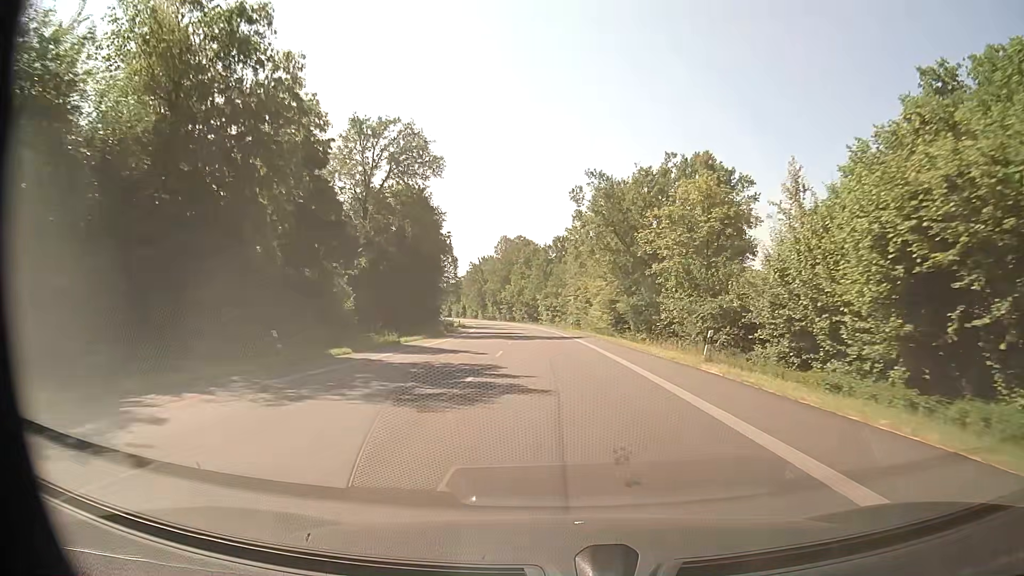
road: primary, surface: asphalt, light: Day
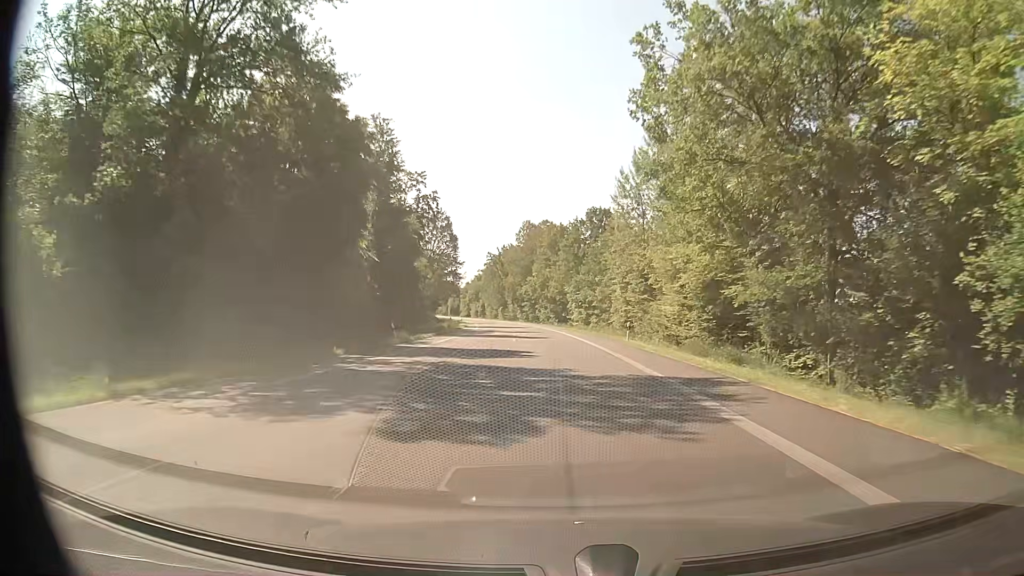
(-0.8, +33.3) m; -3°
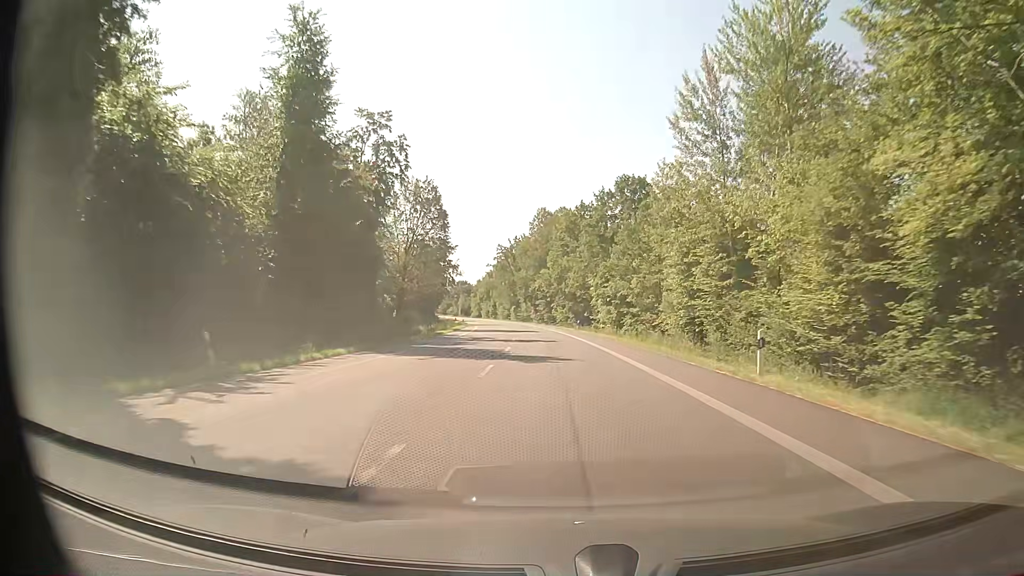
(-0.3, +22.2) m; -1°
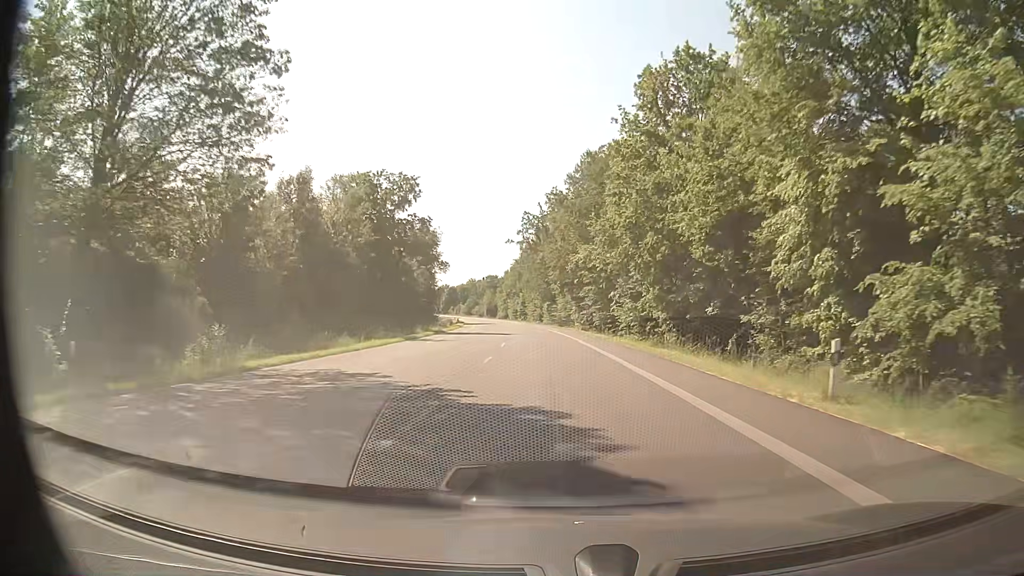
(-2.0, +55.4) m; -4°
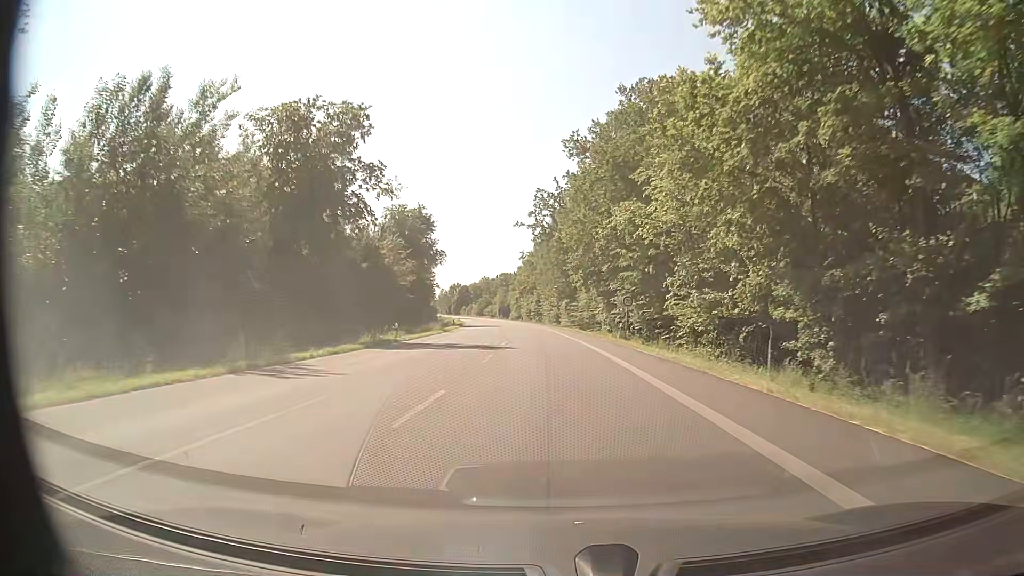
(-0.3, +22.2) m; -2°
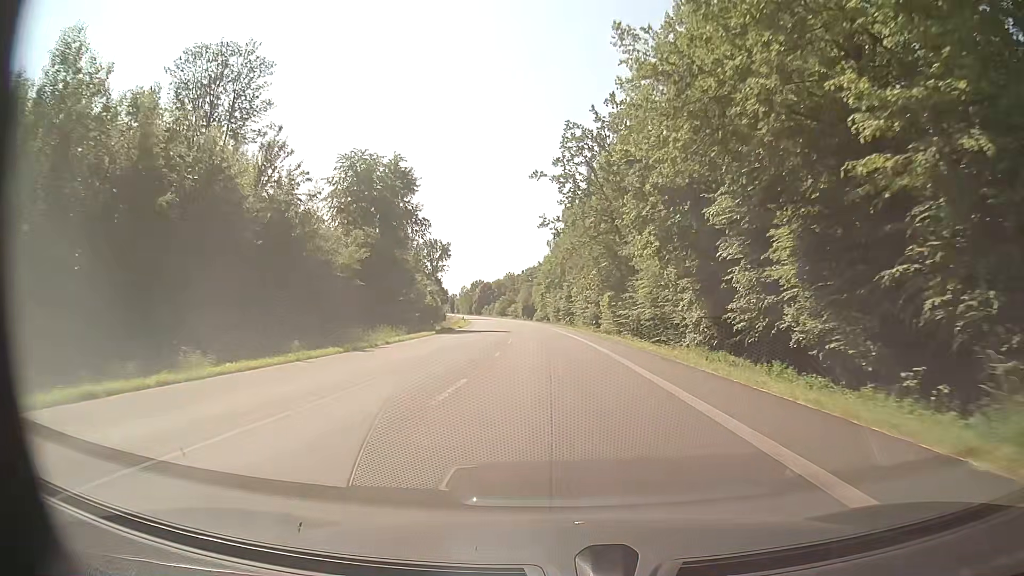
(-0.7, +33.2) m; -2°
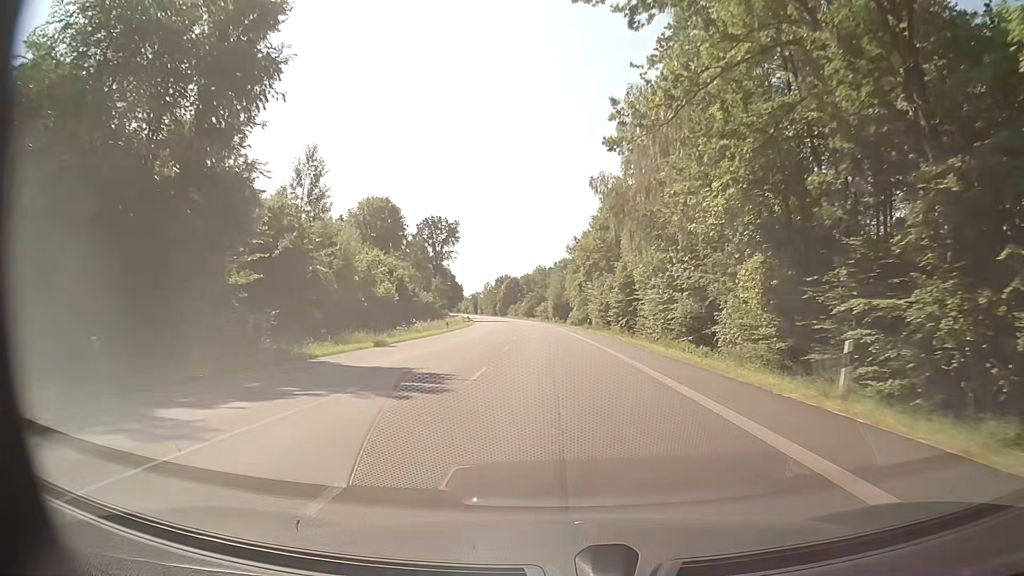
(-1.4, +44.3) m; -4°
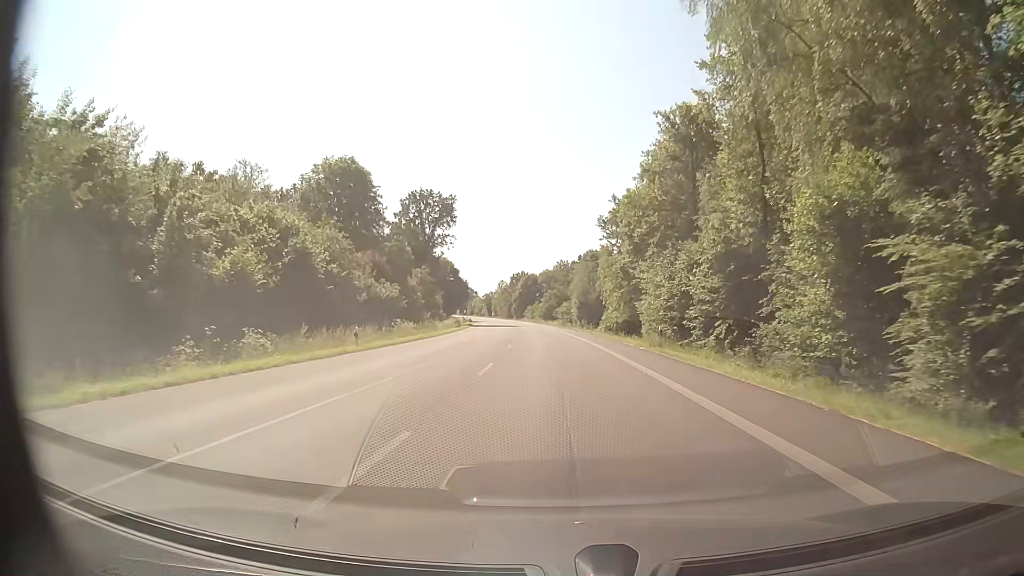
(-0.4, +33.2) m; -1°
